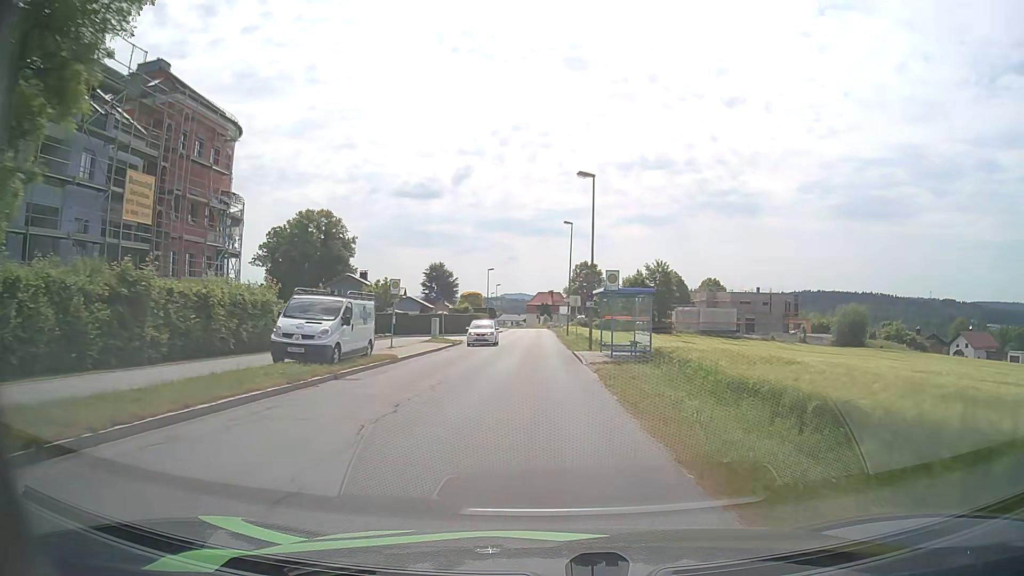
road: unclassified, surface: asphalt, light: Day
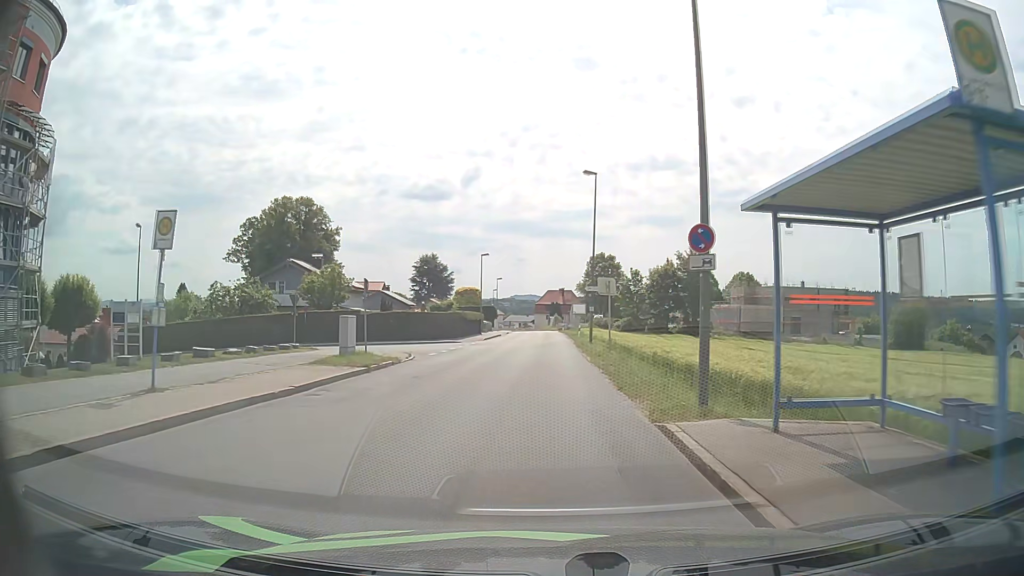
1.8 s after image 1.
(-0.1, +20.3) m; -1°
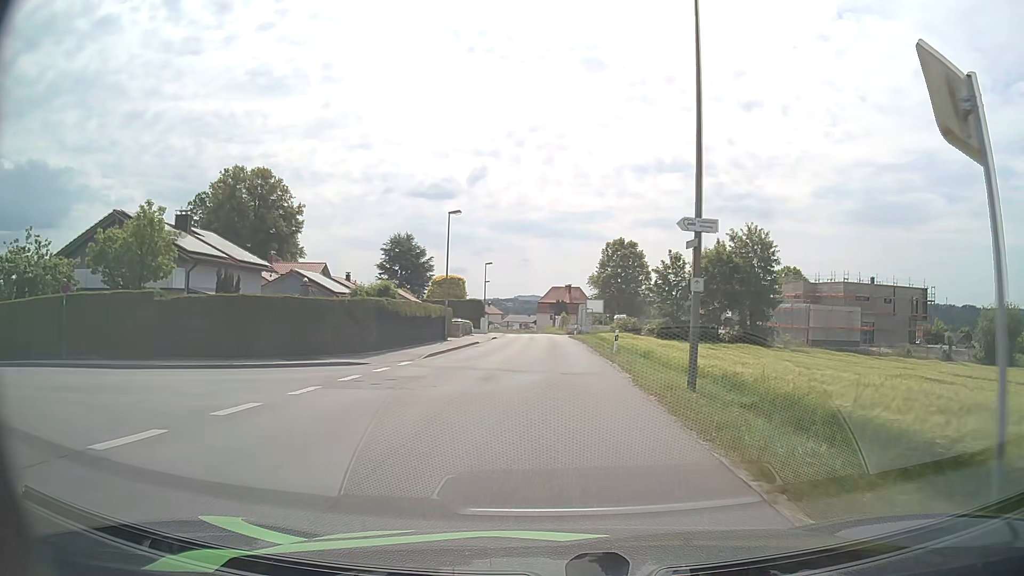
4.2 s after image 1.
(-0.3, +26.1) m; -1°
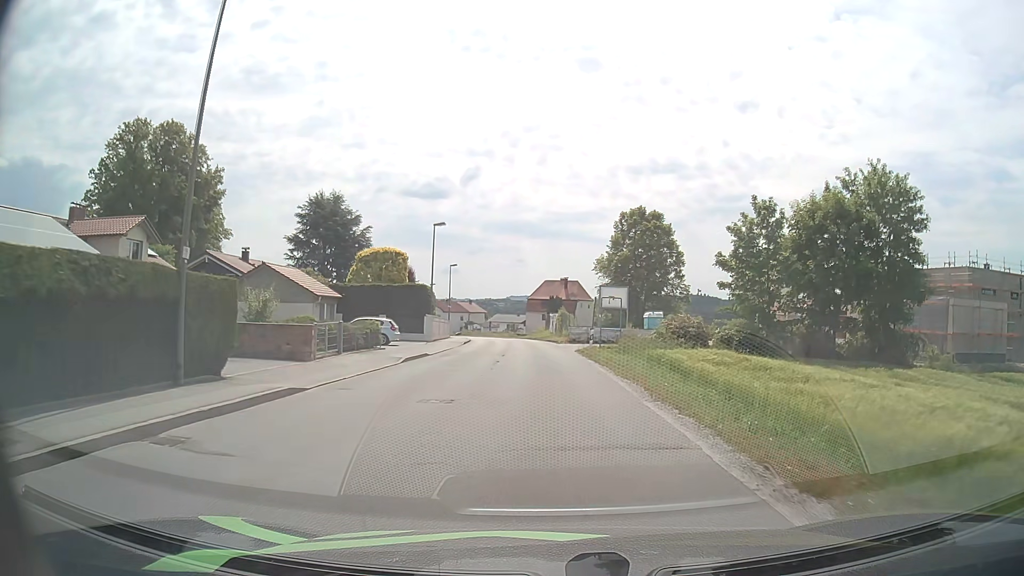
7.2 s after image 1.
(+0.3, +30.2) m; +1°
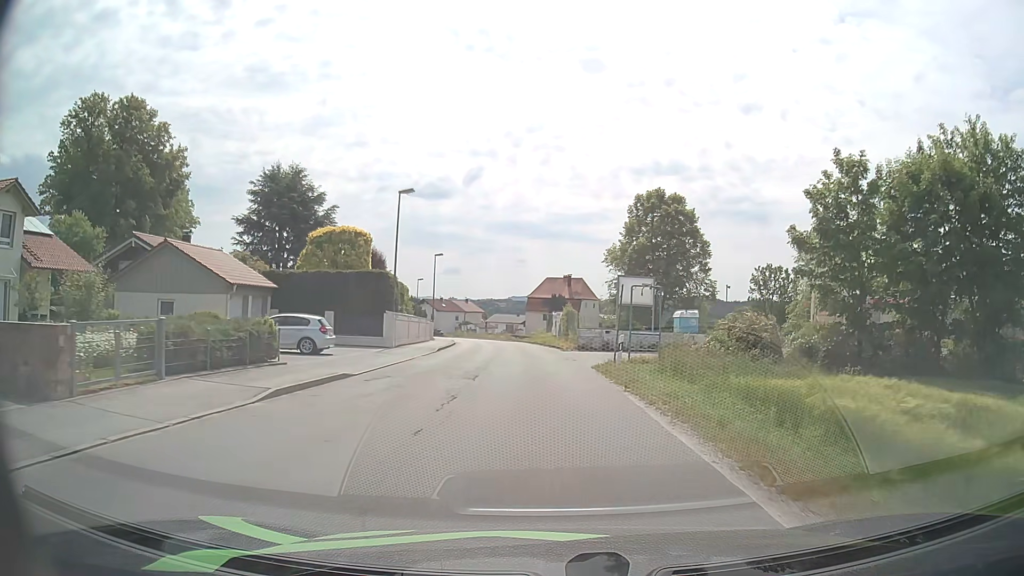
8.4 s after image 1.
(0.0, +11.4) m; 0°
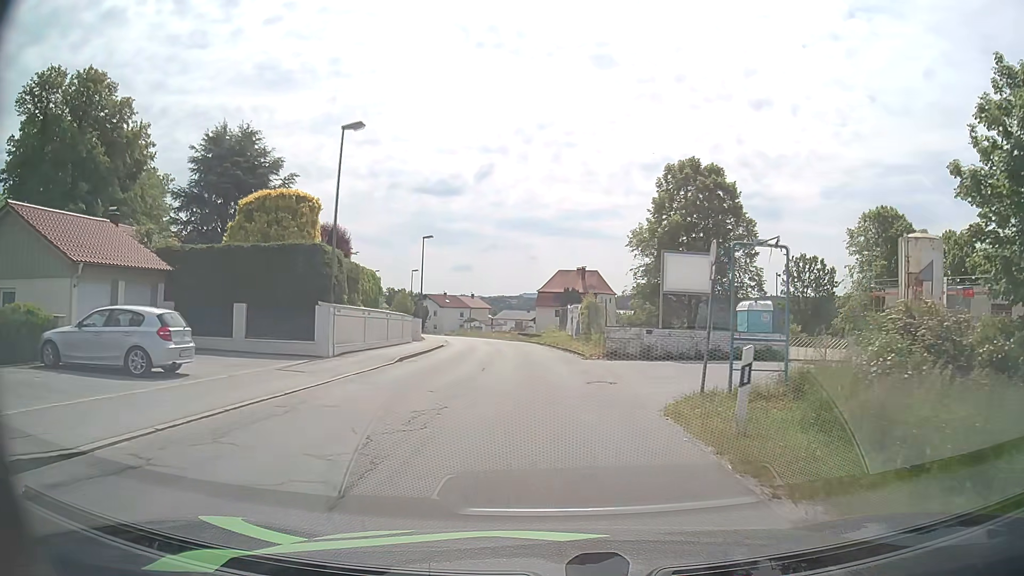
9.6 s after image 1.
(0.0, +11.3) m; -1°
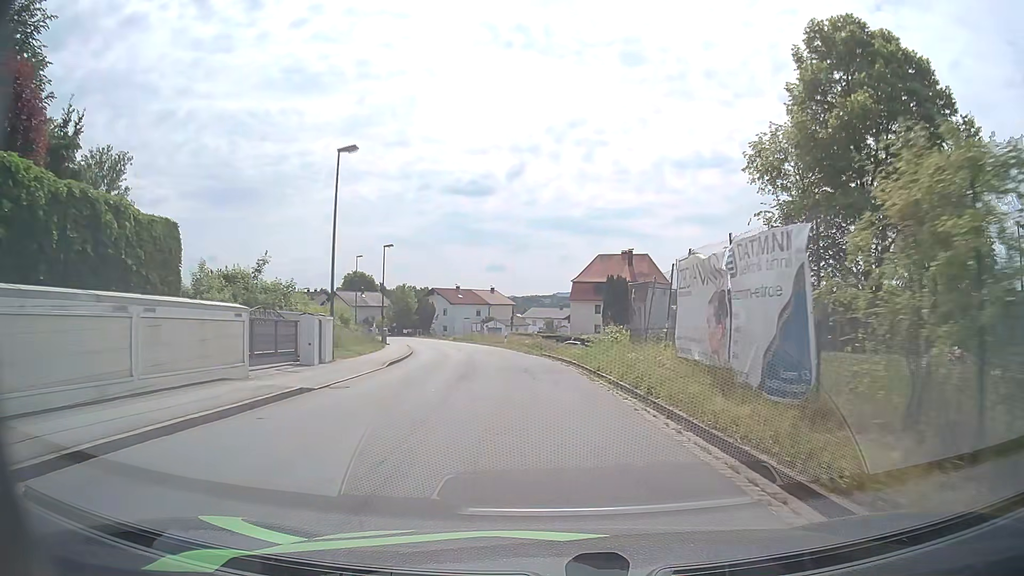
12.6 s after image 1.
(-0.5, +27.4) m; -3°
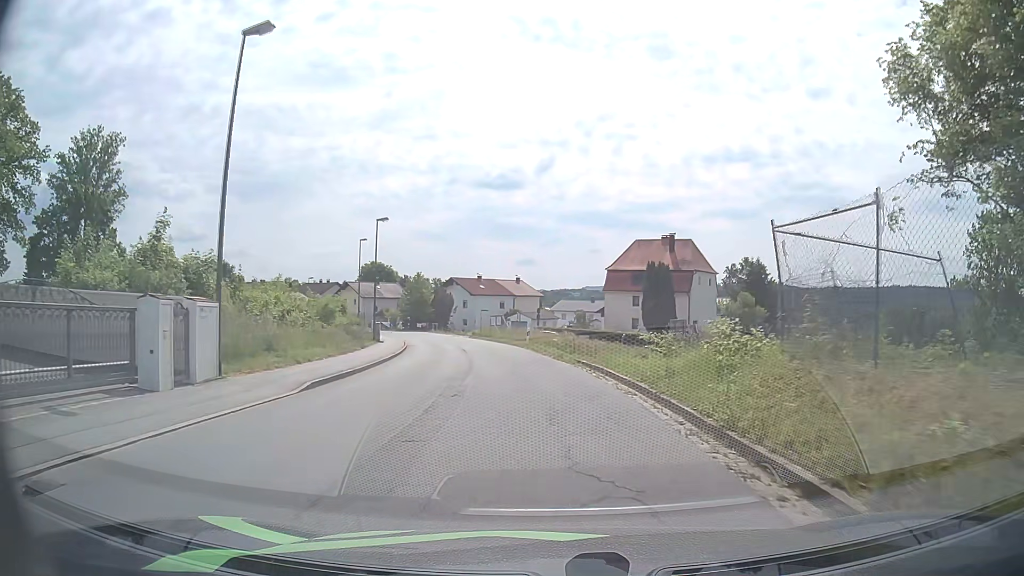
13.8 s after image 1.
(-0.2, +11.0) m; -2°
(0, +10) (-1, +20) (-2, +30) (-4, +40) (-6, +50) (-8, +59) (-11, +69) (-15, +78) (-19, +87) (-25, +95) m
